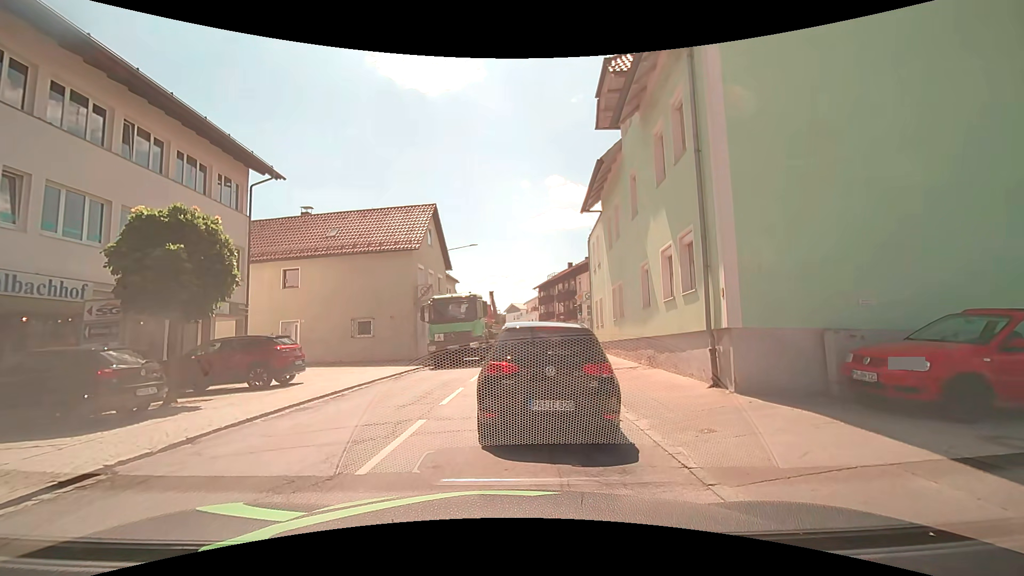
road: secondary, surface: asphalt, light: Day
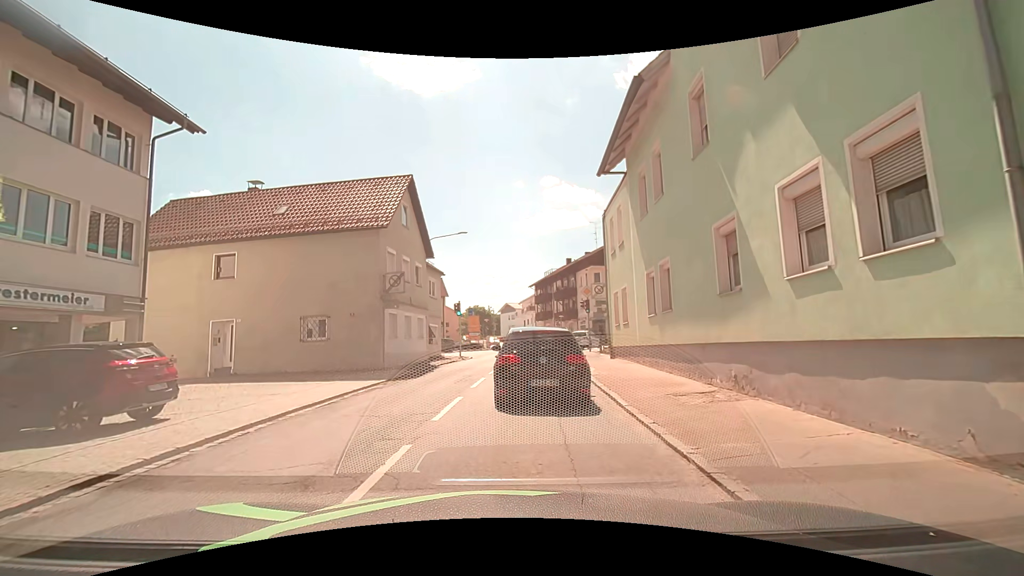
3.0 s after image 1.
(+0.3, +6.1) m; +3°
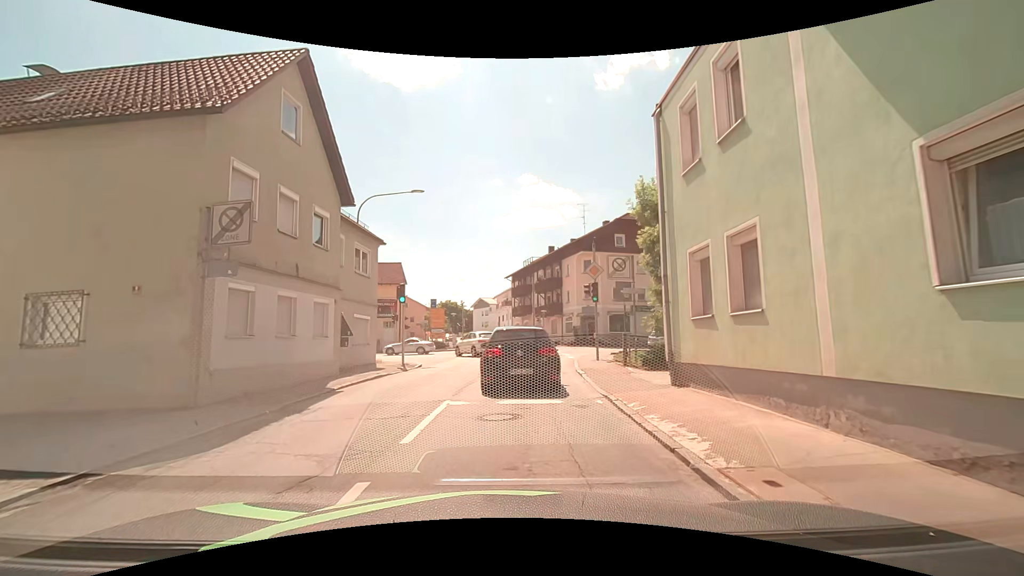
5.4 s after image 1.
(+0.2, +11.0) m; +3°
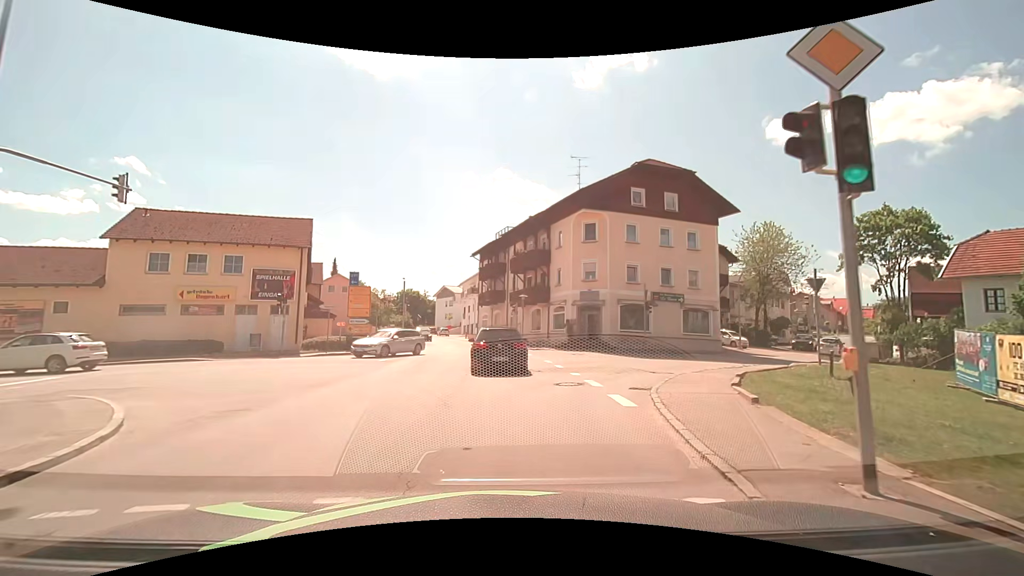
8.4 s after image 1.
(+0.7, +17.4) m; +3°
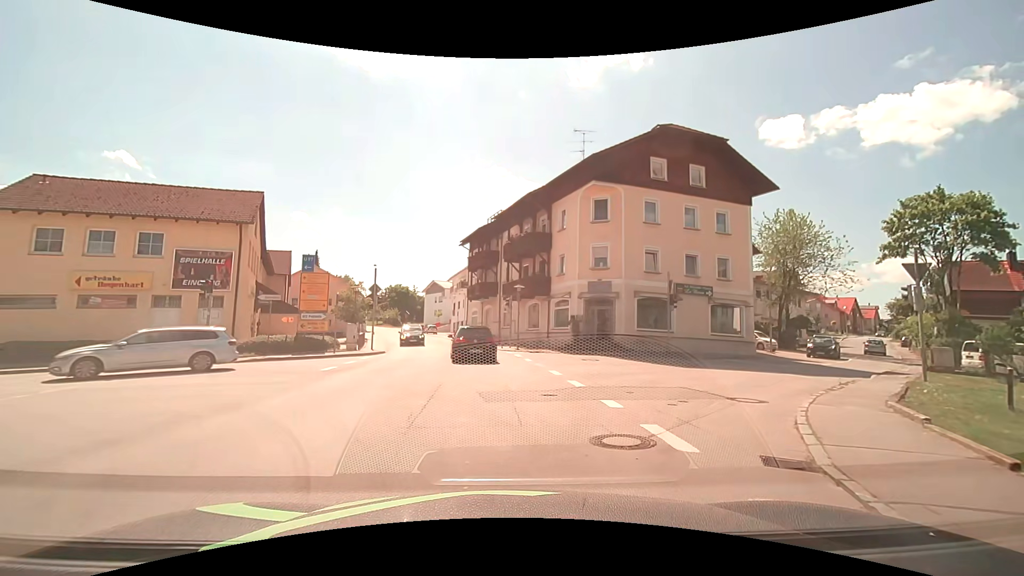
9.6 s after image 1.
(+0.1, +6.2) m; +2°
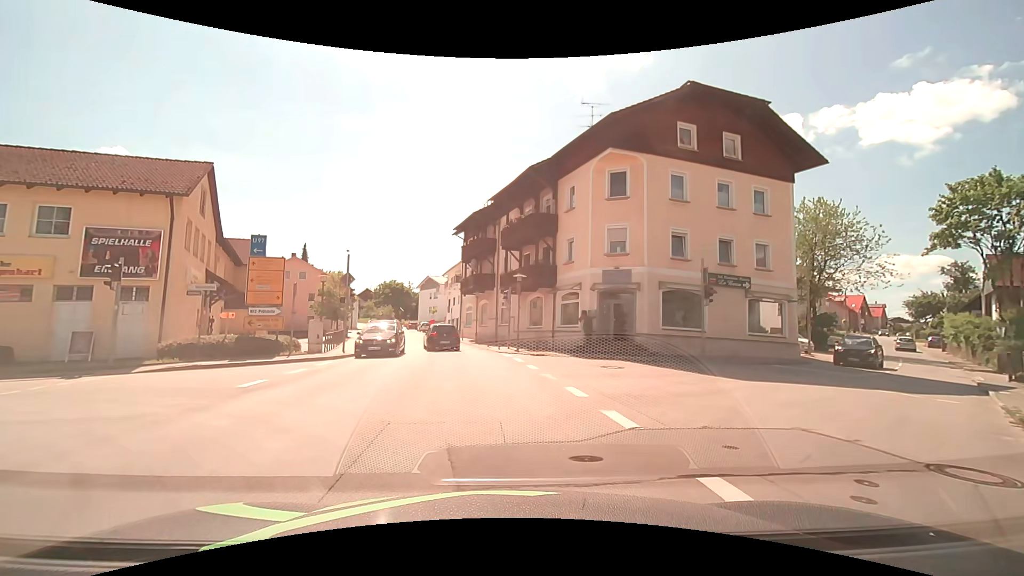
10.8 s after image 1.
(0.0, +4.8) m; +1°
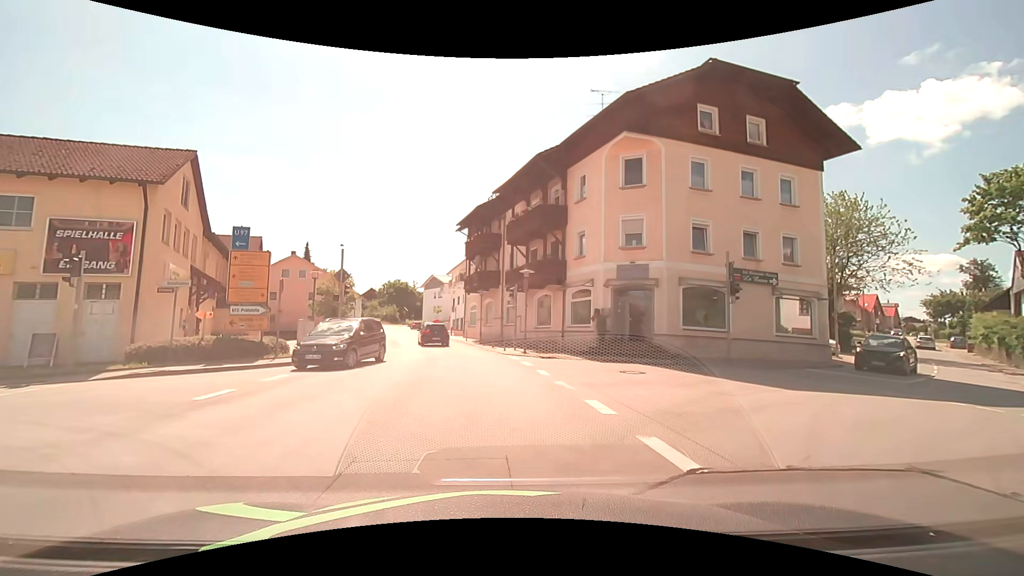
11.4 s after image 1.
(0.0, +1.8) m; -1°
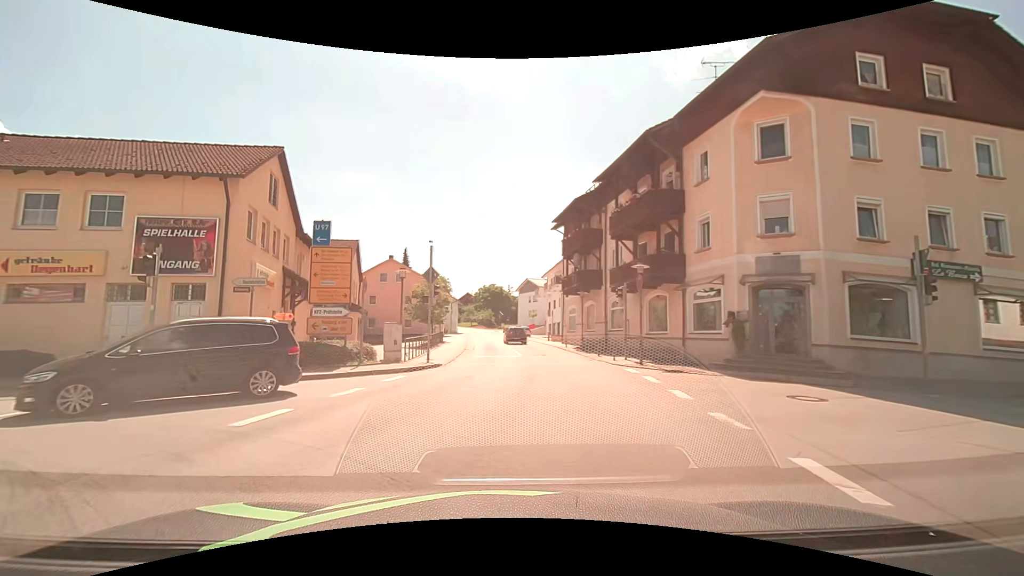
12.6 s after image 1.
(-0.2, +3.2) m; -9°
(-5, +8) (-15, +9) (-25, +8) (-35, +7) (-45, +5) (-55, +3) (-65, +1) (-74, -1) (-84, -4) (-93, -7) m
